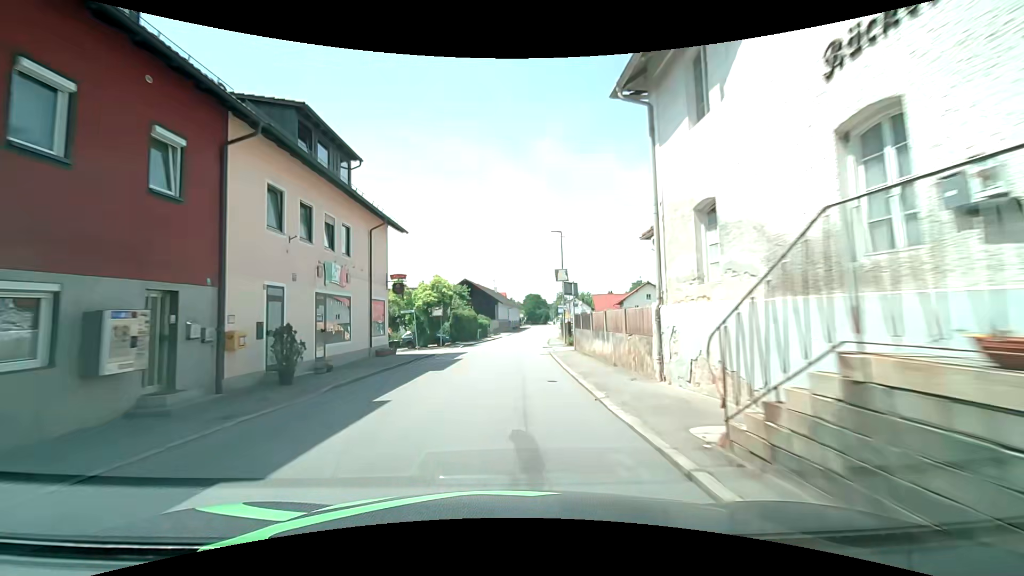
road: secondary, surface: asphalt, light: Day
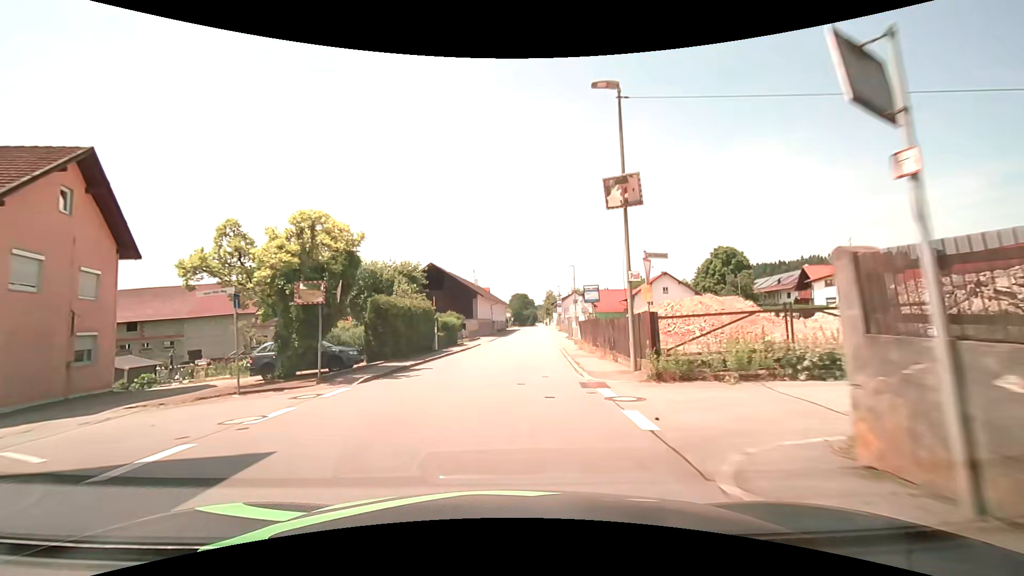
(+0.3, +22.4) m; +3°
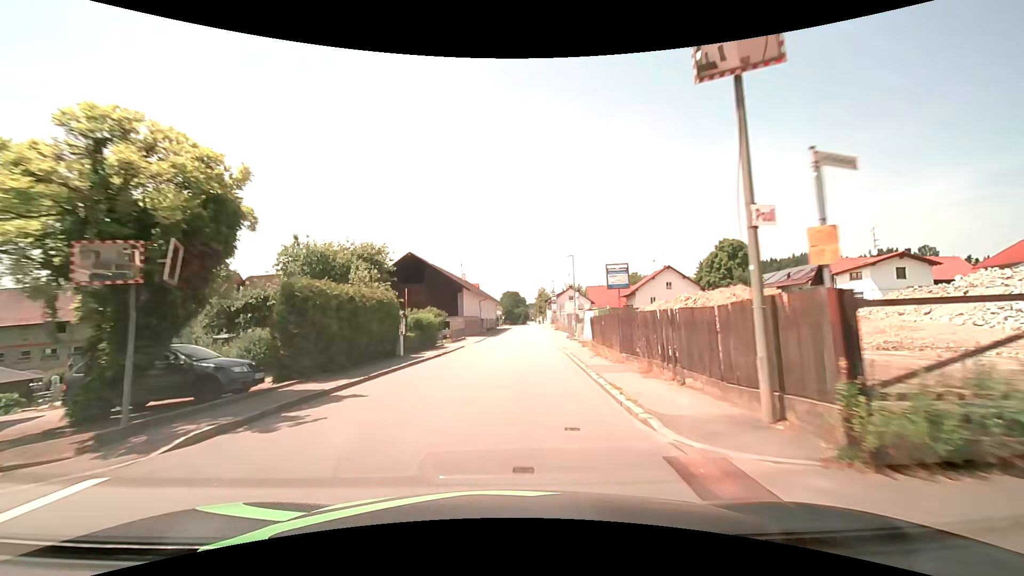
(0.0, +7.4) m; 0°
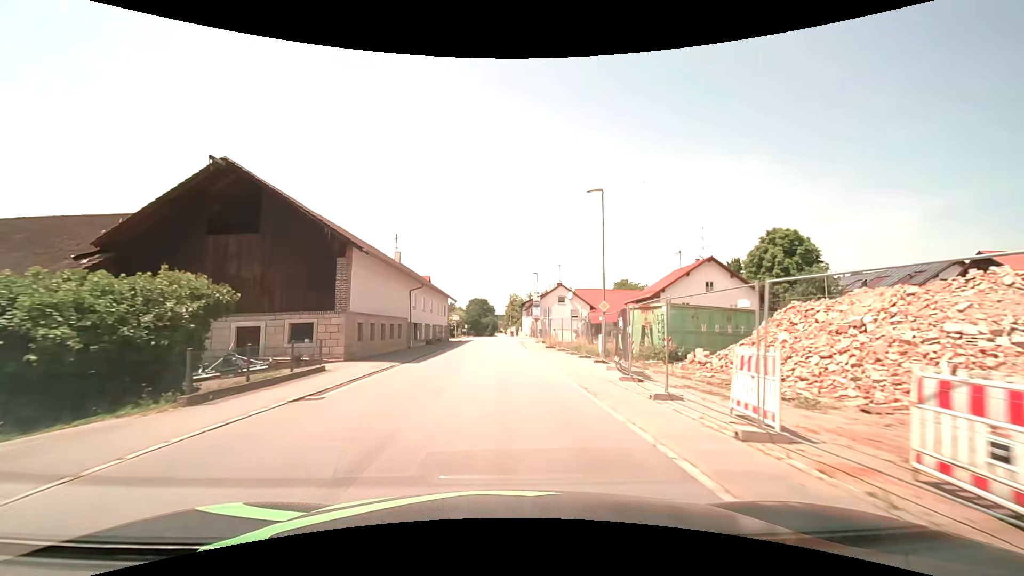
(+1.0, +29.5) m; +3°
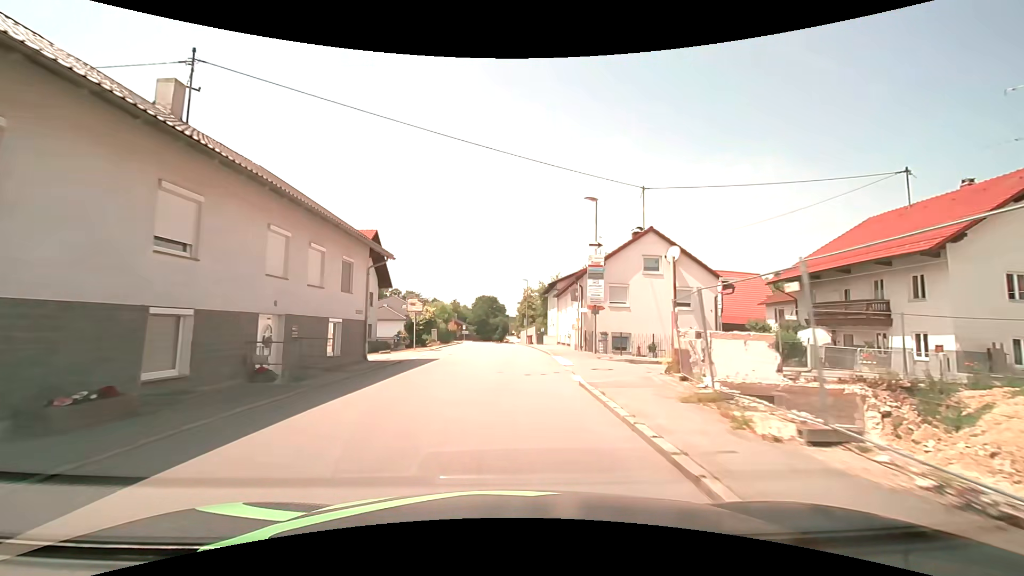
(-0.2, +35.7) m; -2°
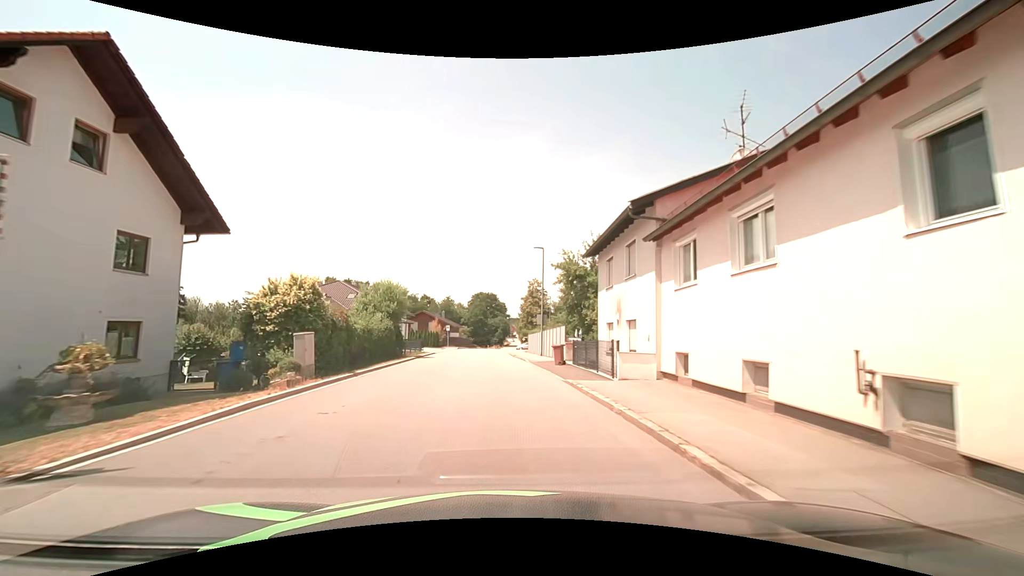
(+0.2, +27.1) m; 0°
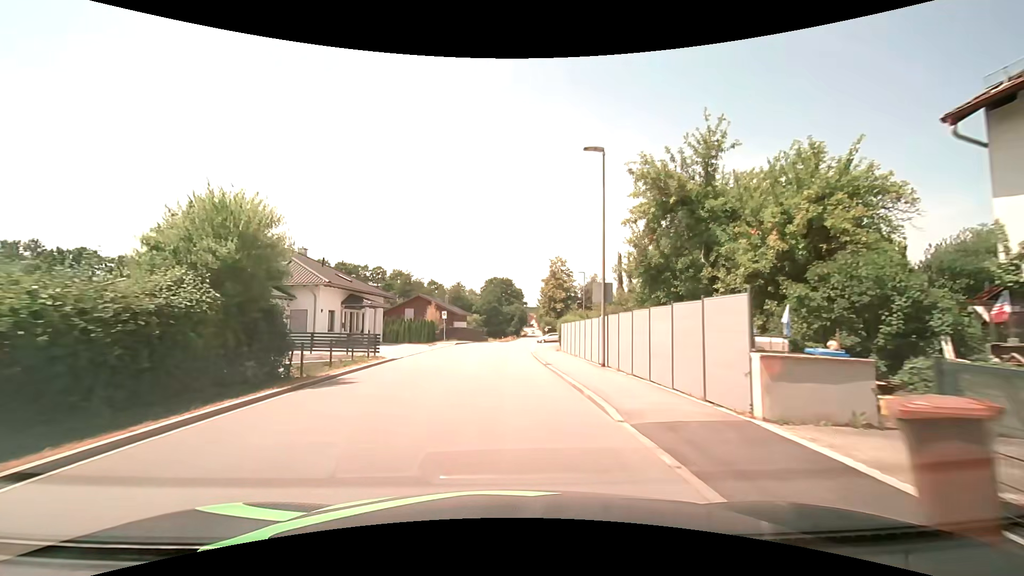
(-0.1, +19.5) m; -2°
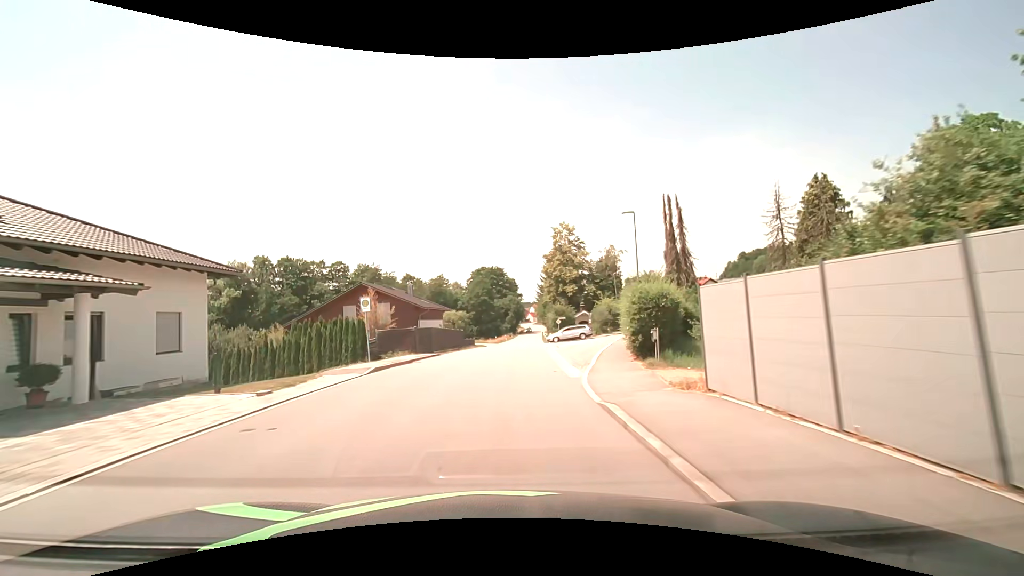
(+0.1, +25.8) m; +1°
(0, +10) (0, +20) (+1, +30) (+1, +40) (+2, +50) (+2, +60) (+3, +70) (+3, +80) (+4, +90) (+4, +100) m
